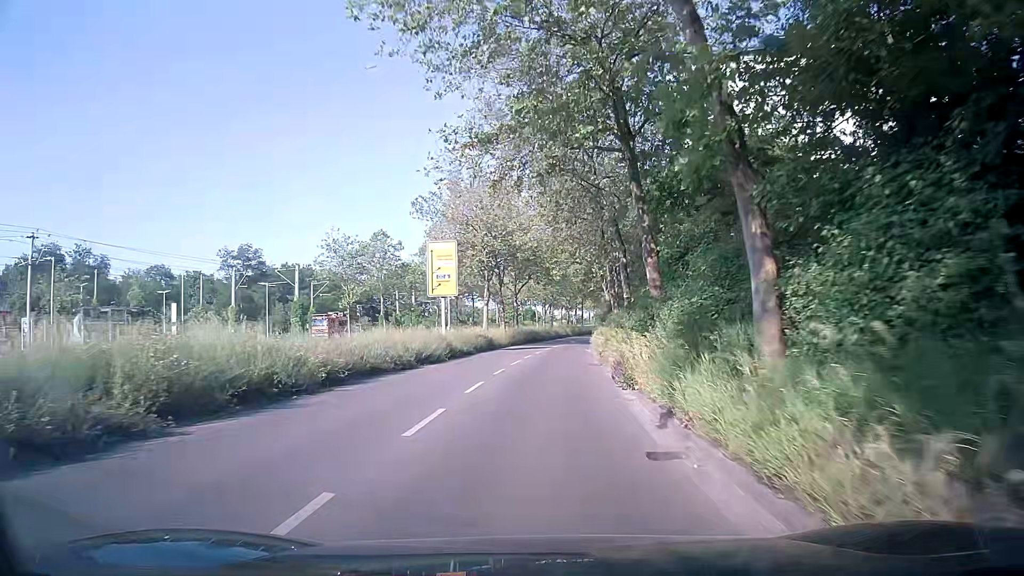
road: secondary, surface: asphalt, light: Day
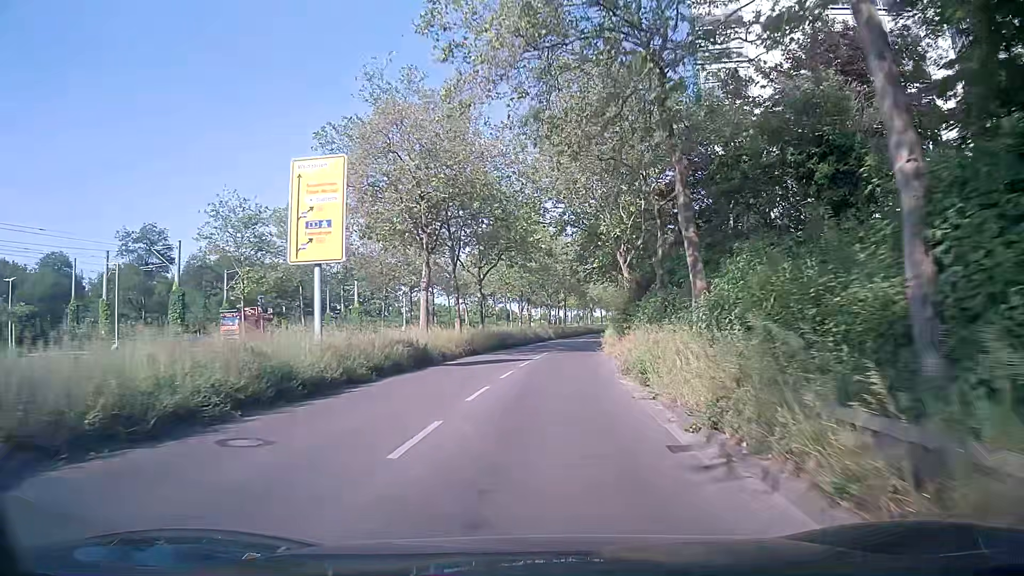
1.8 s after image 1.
(+0.3, +19.6) m; +2°
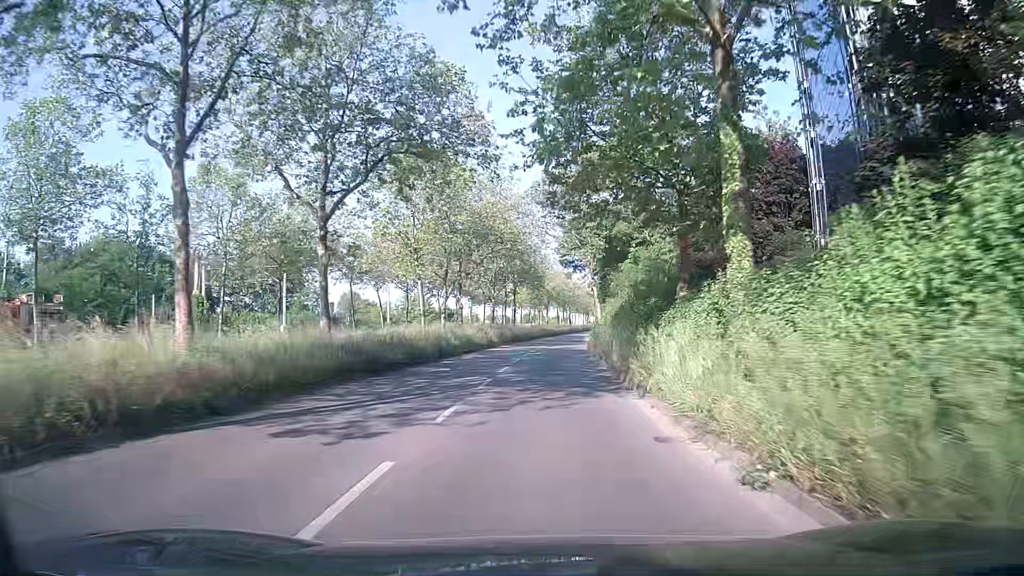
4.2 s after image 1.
(+1.2, +27.3) m; +4°
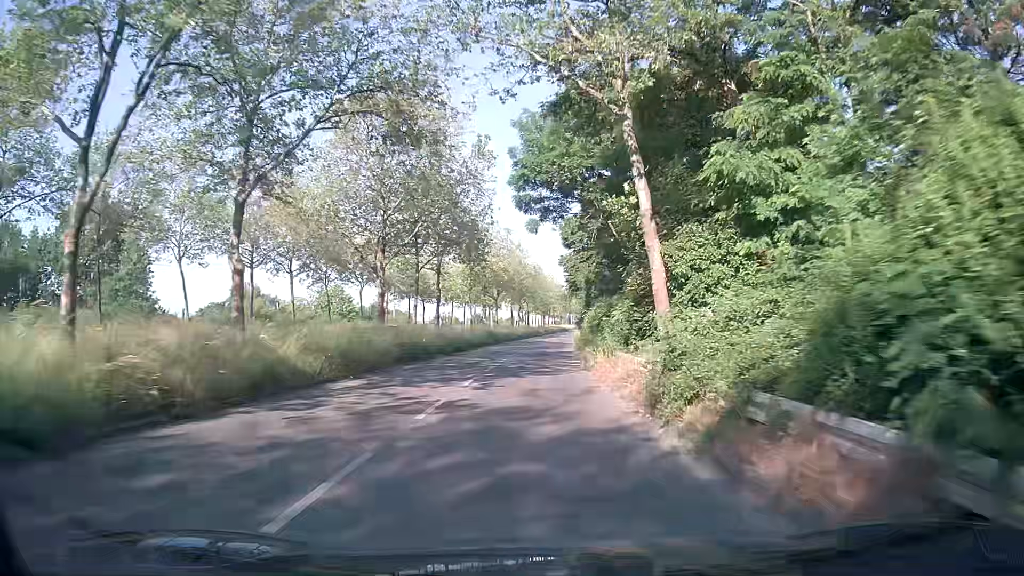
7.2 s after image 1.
(+1.2, +35.8) m; +4°
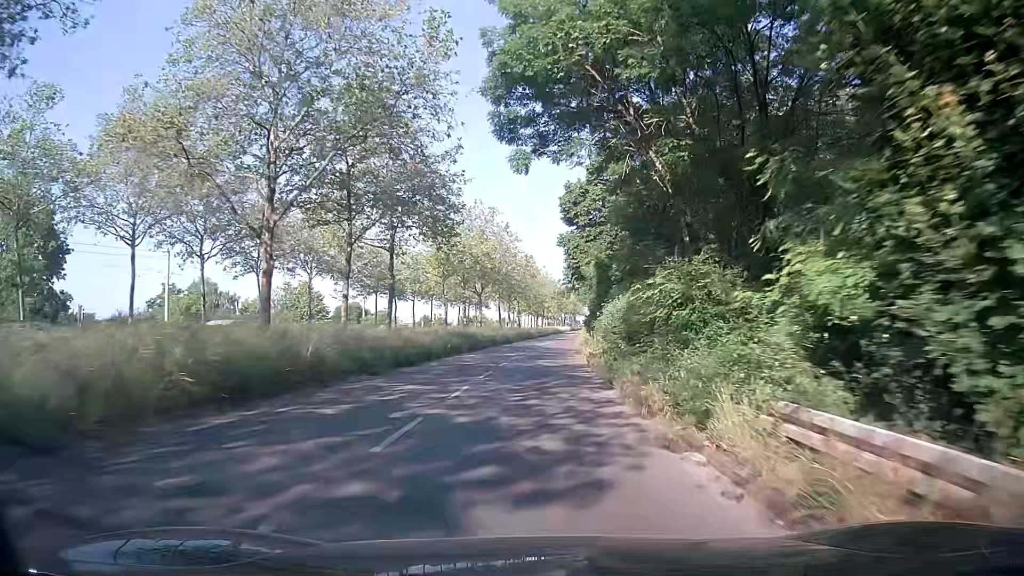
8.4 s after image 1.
(+0.2, +14.8) m; 0°
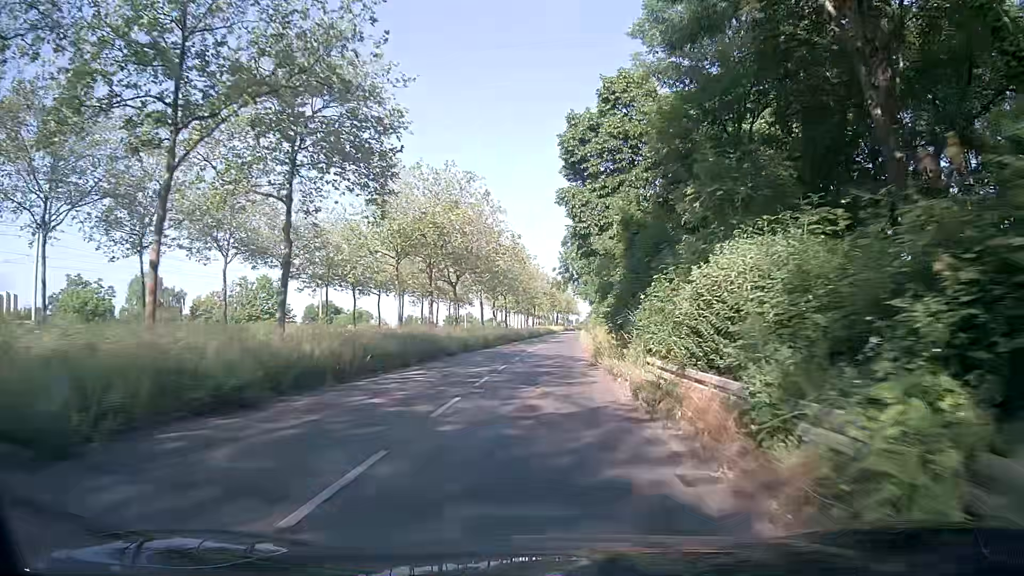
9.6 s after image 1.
(+0.3, +15.1) m; +2°
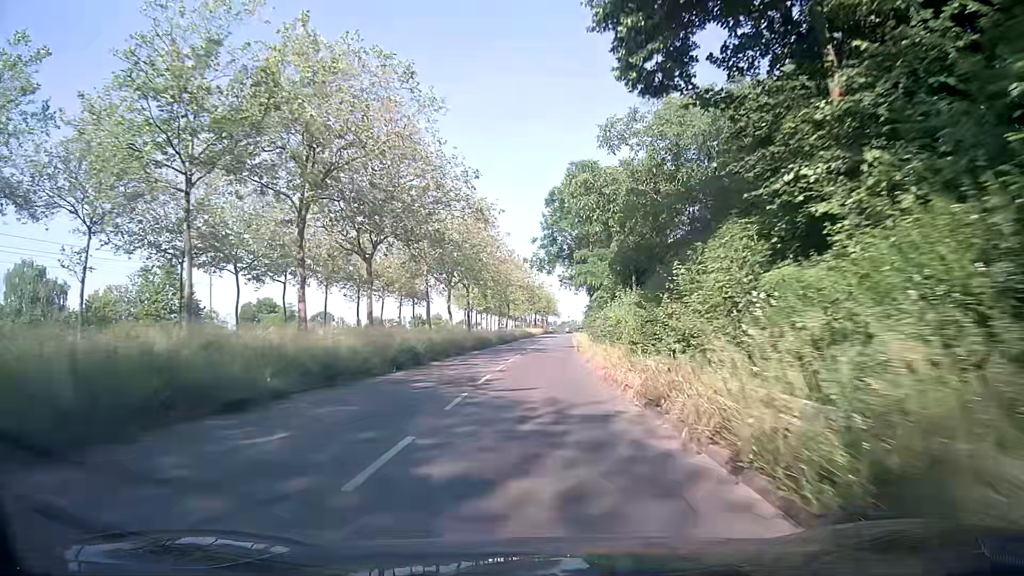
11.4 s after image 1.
(+0.1, +22.9) m; +1°
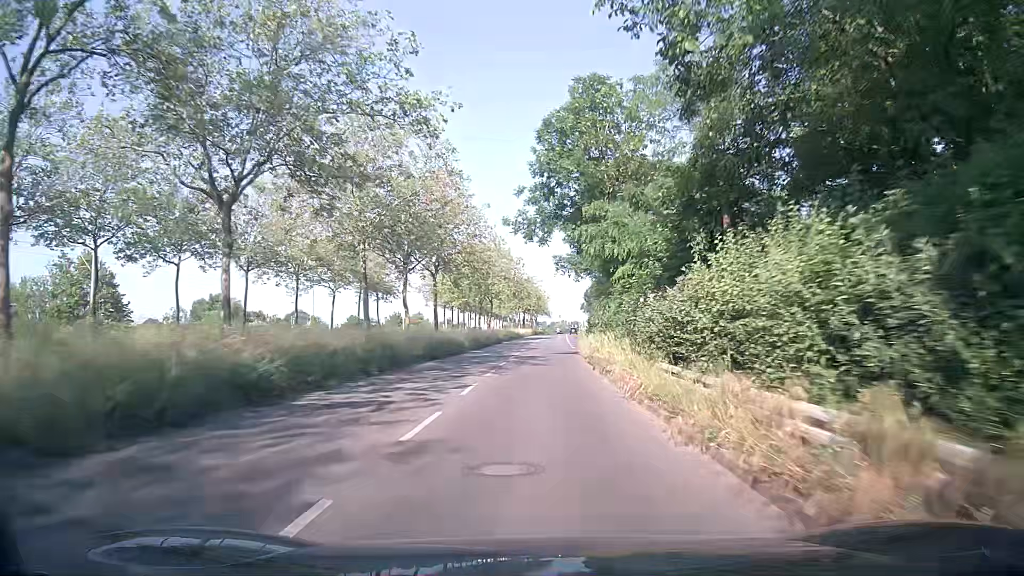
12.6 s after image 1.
(+0.1, +15.4) m; 0°
(0, +10) (0, +20) (+1, +30) (+1, +40) (+1, +50) (+1, +60) (+2, +70) (+2, +80) (+3, +90) (+3, +100) m
